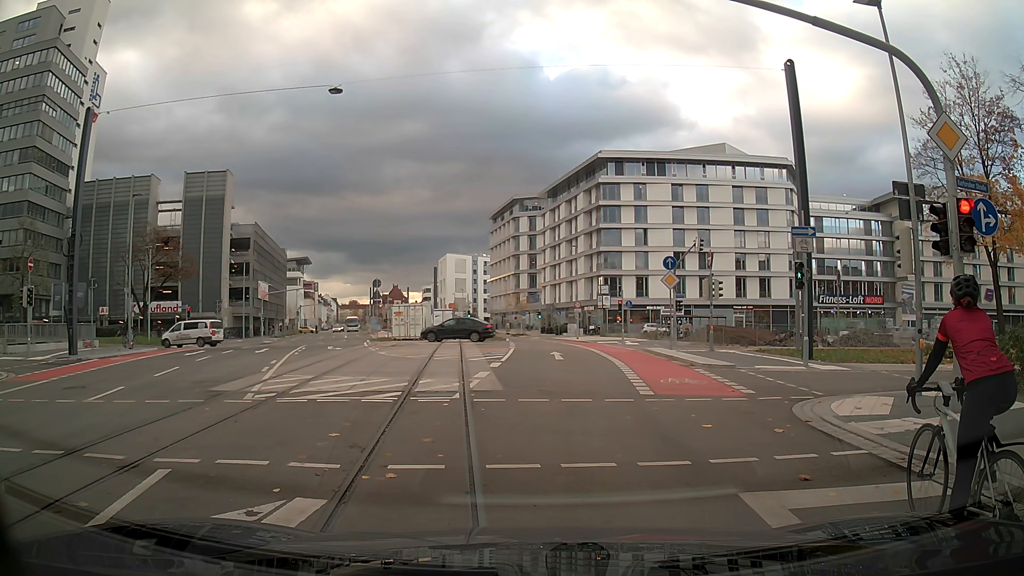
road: secondary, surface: asphalt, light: Day
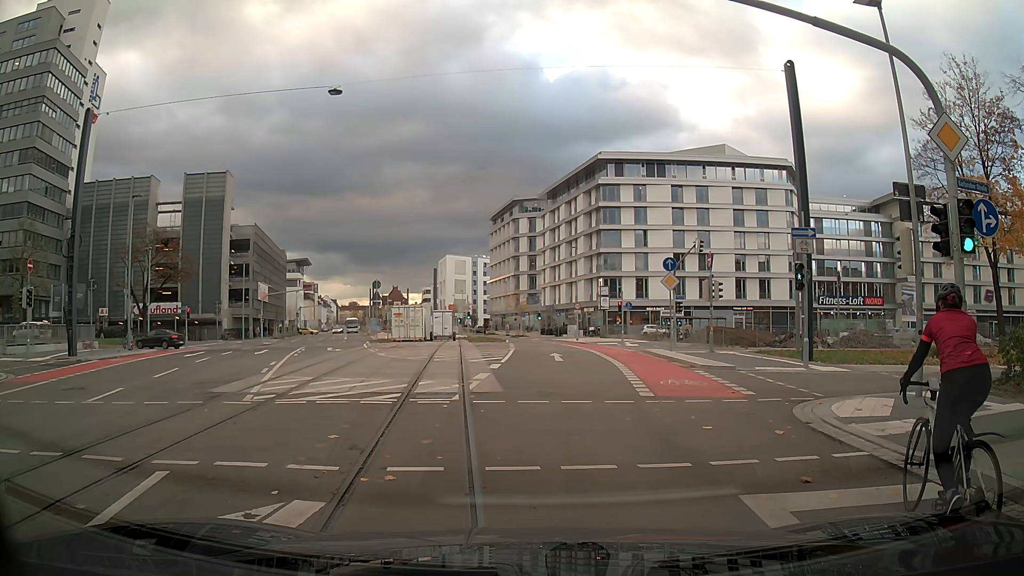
(0.0, 0.0) m; 0°
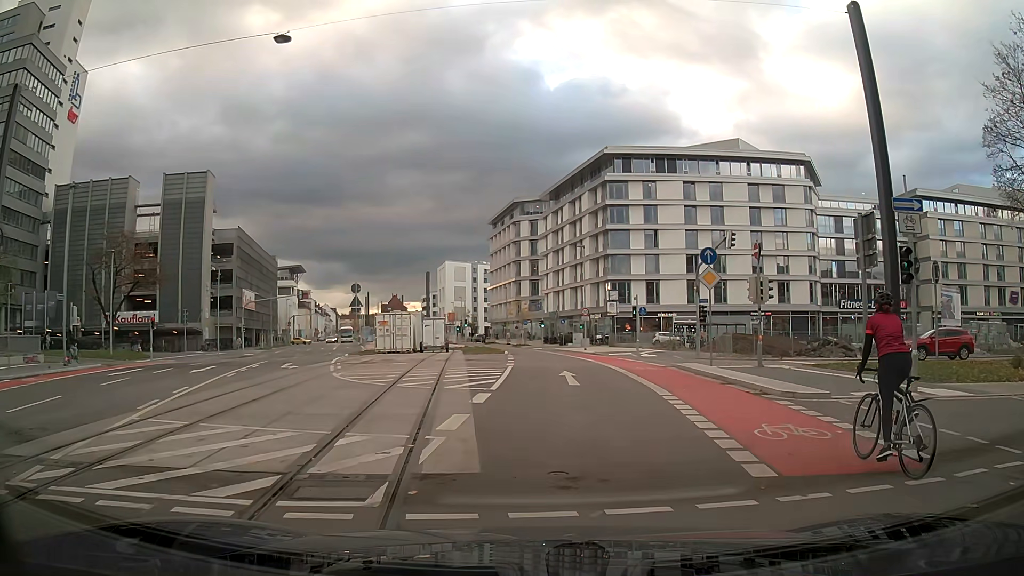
(-0.2, +6.5) m; 0°
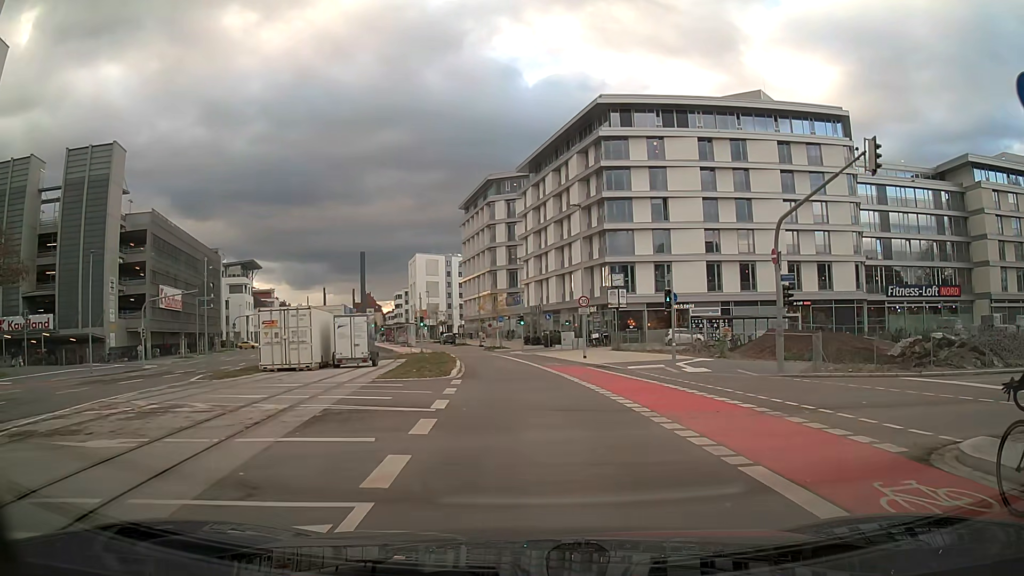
(+0.1, +17.5) m; +1°
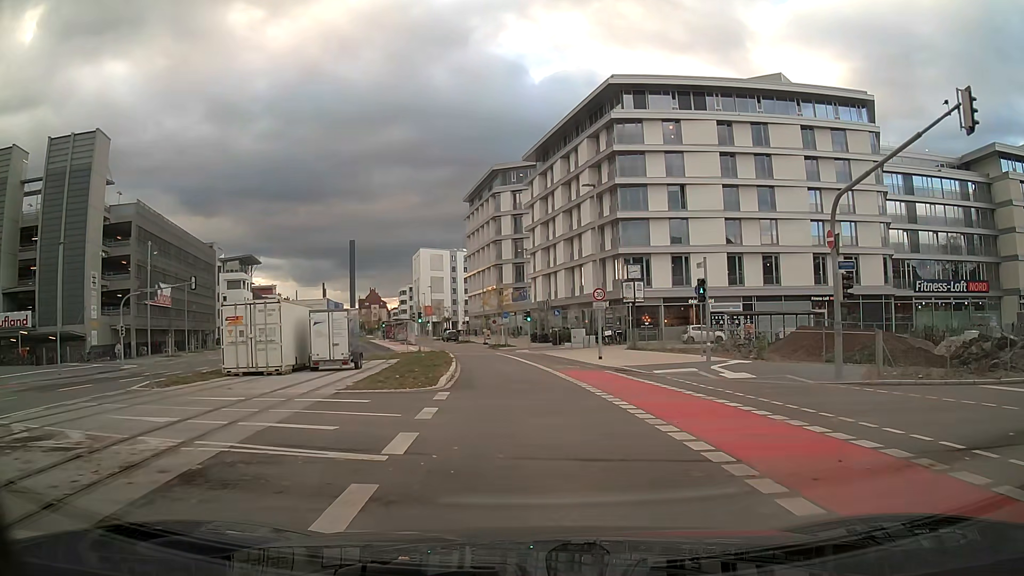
(0.0, +4.5) m; -1°
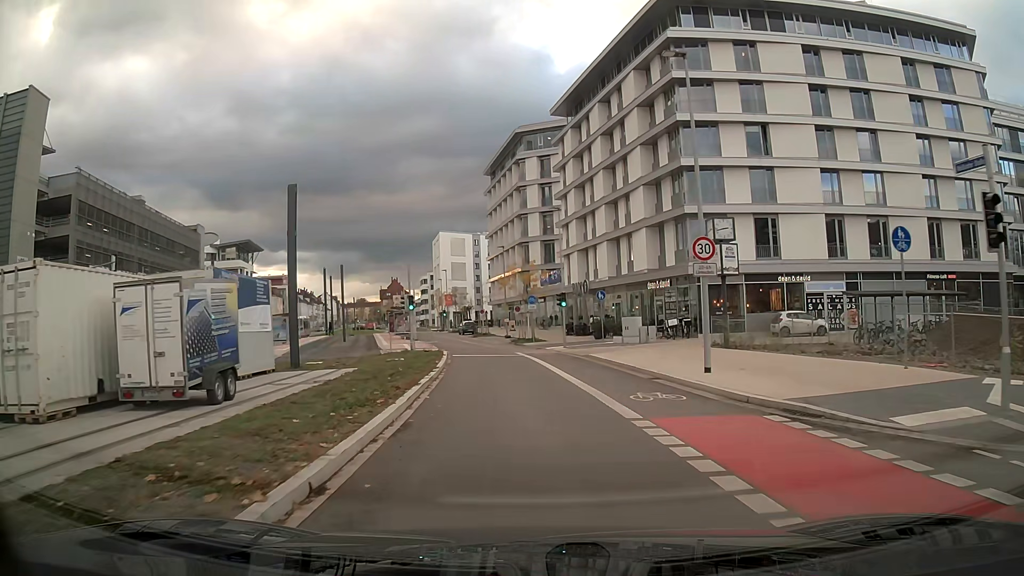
(-0.3, +15.0) m; -2°
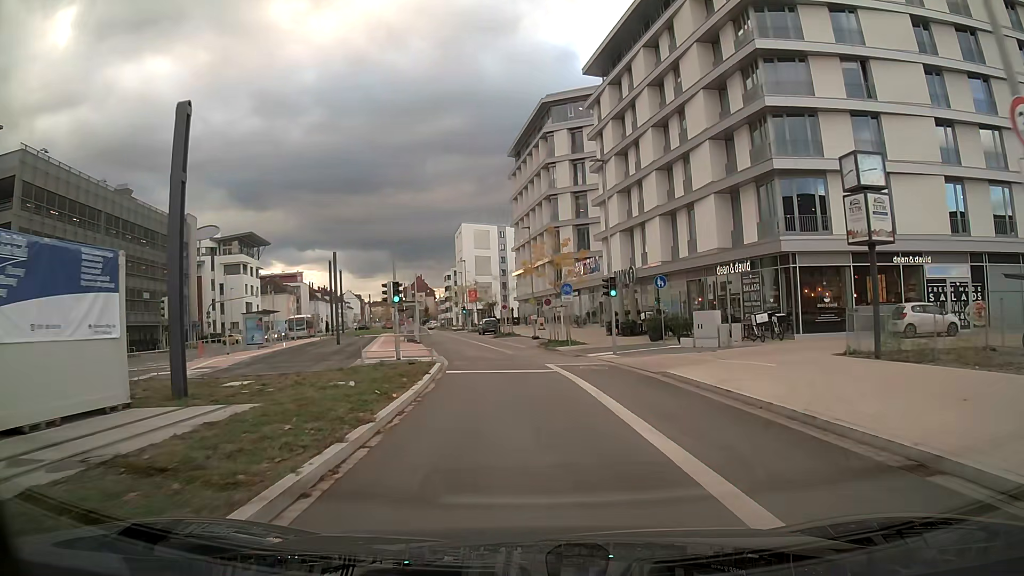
(-0.3, +11.2) m; -3°
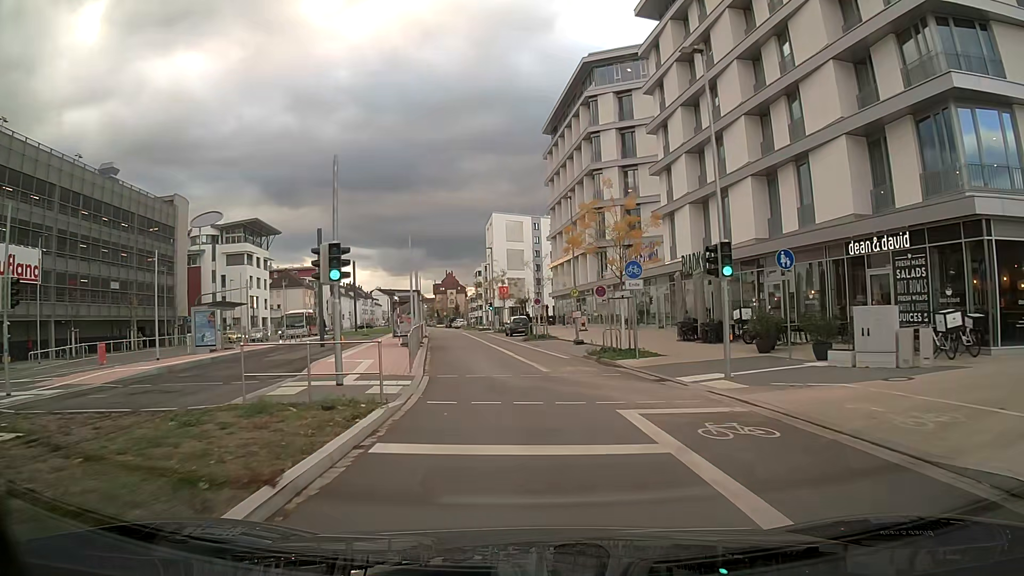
(-0.3, +12.2) m; -4°
